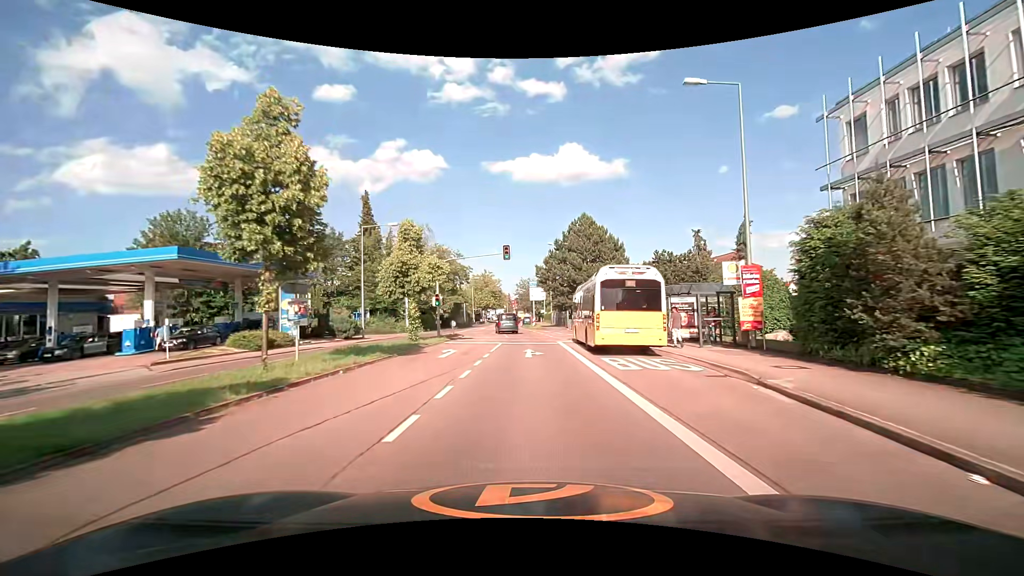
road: secondary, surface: asphalt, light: Day
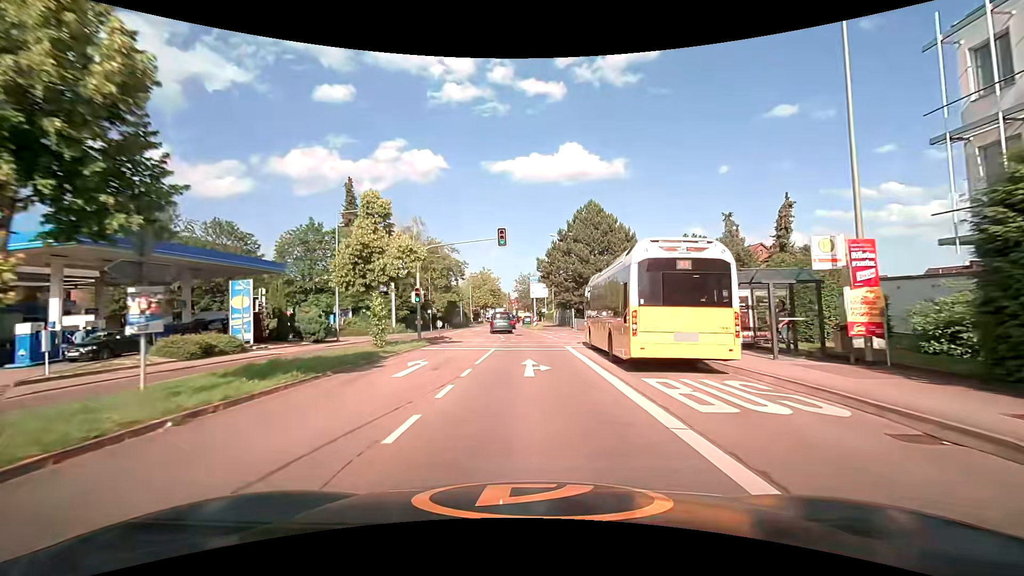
(0.0, +6.1) m; 0°
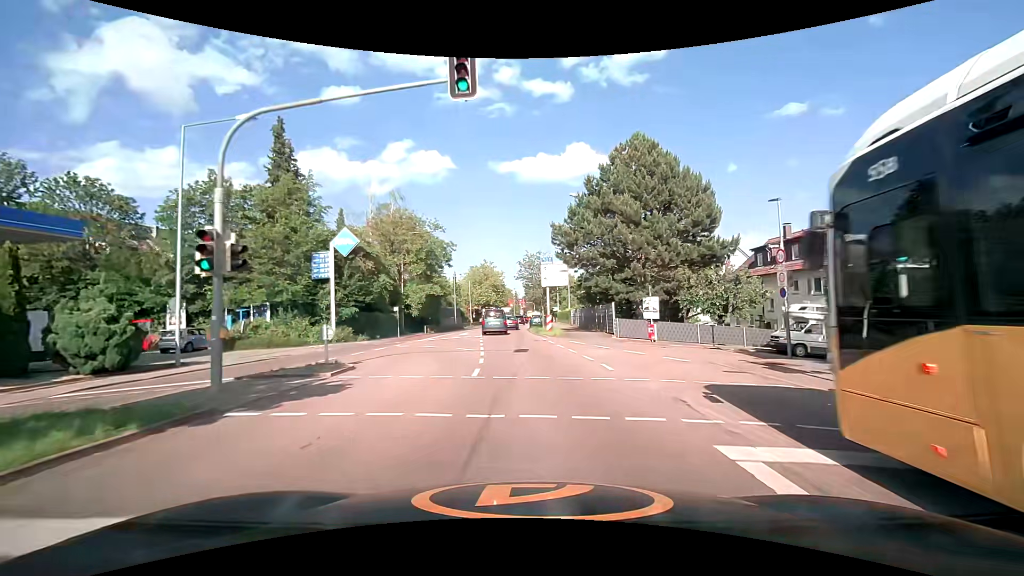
(0.0, +18.7) m; 0°
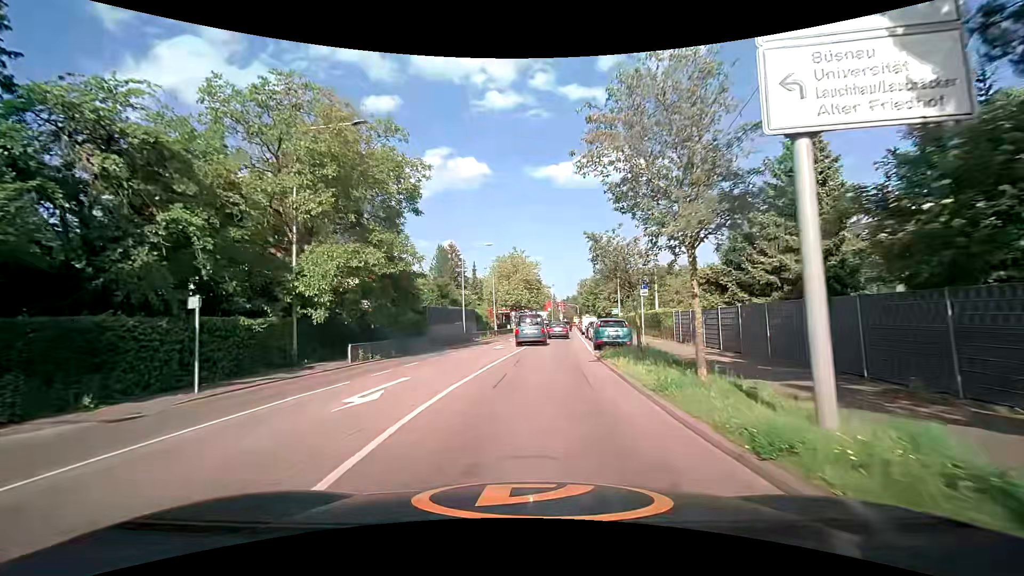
(-1.2, +29.6) m; -4°
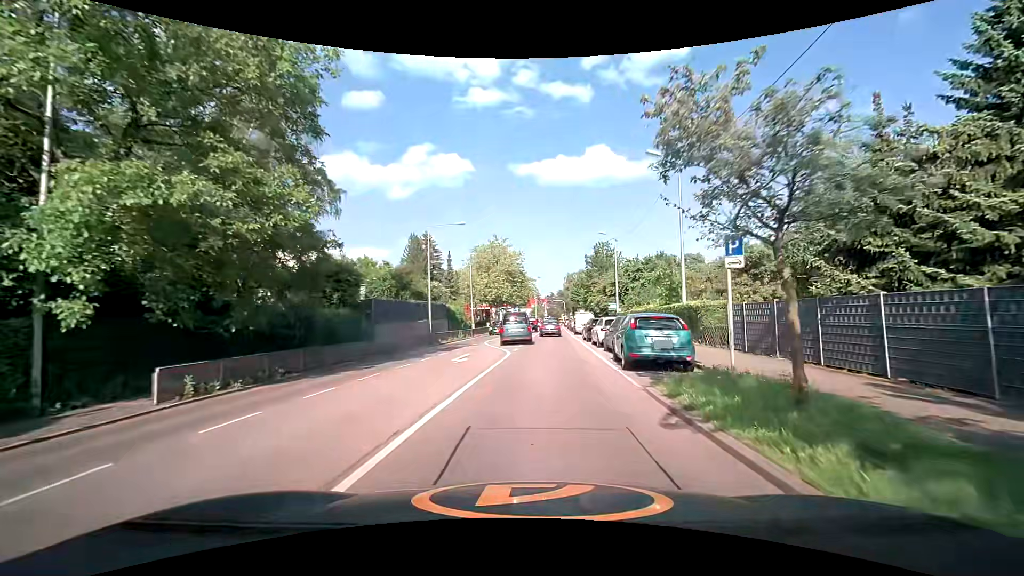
(0.0, +10.3) m; +2°
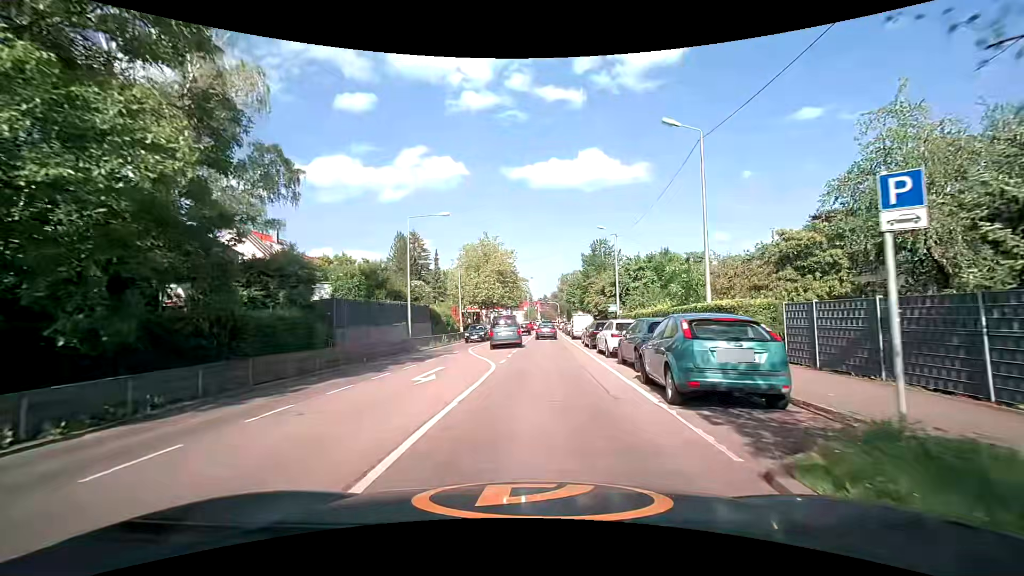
(0.0, +4.9) m; +1°
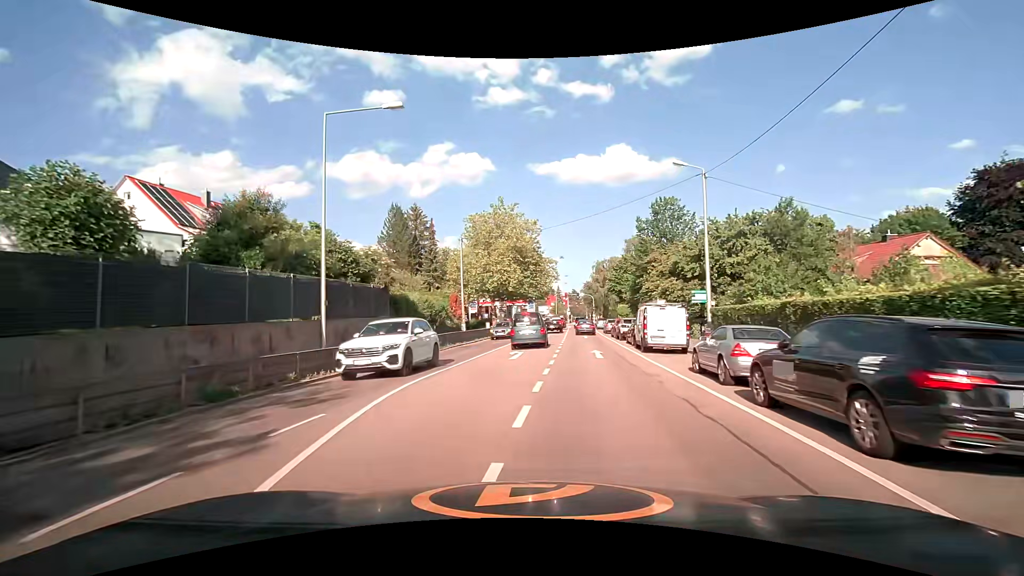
(-0.1, +19.6) m; -3°
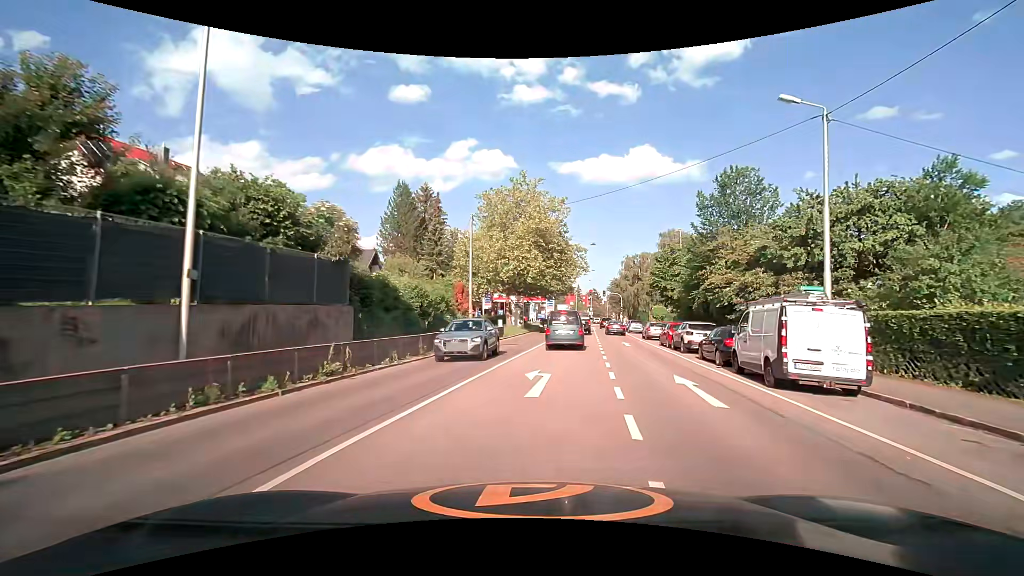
(-0.5, +9.3) m; -3°
